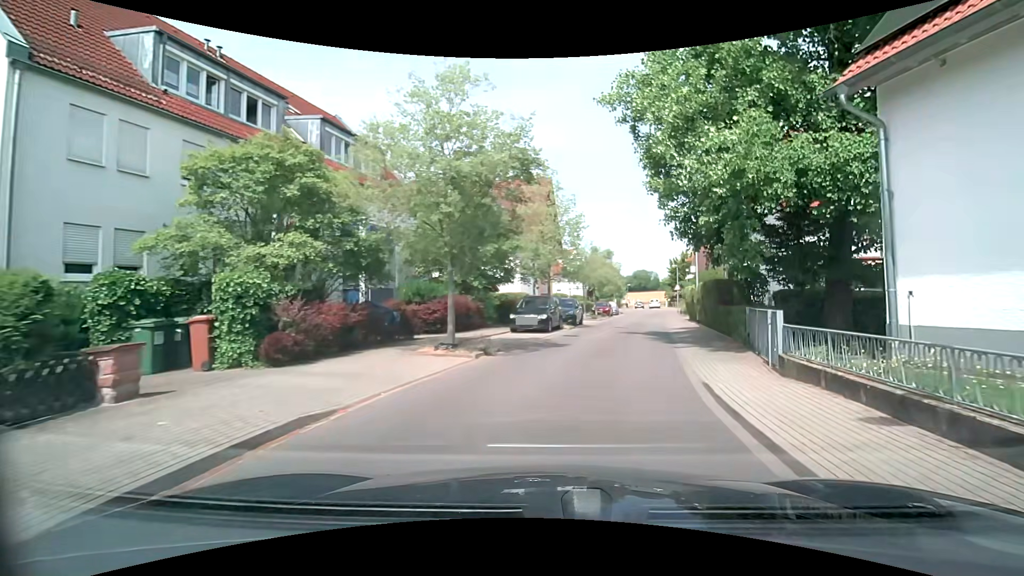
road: tertiary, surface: asphalt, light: Day
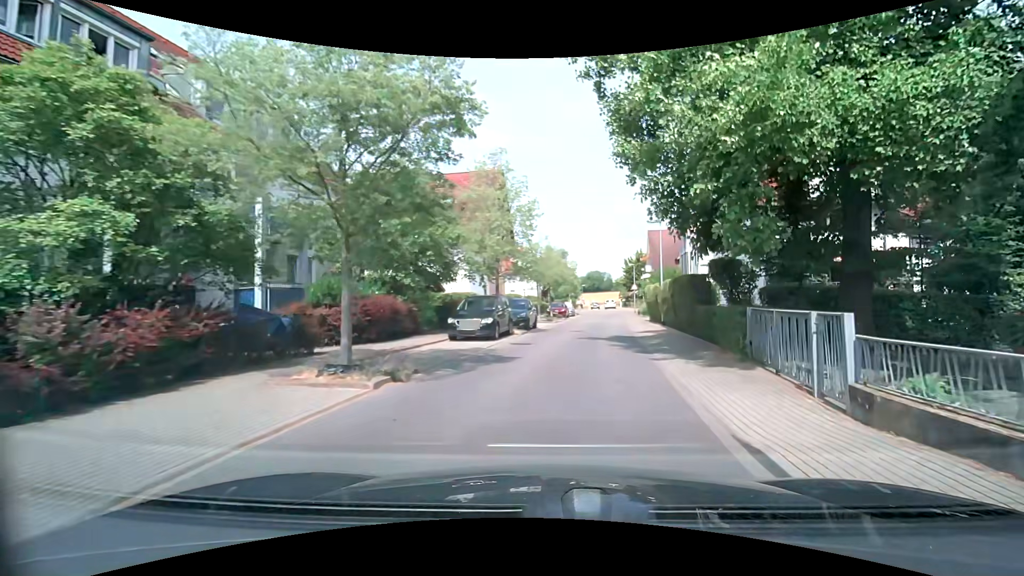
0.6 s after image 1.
(+0.2, +3.9) m; +4°
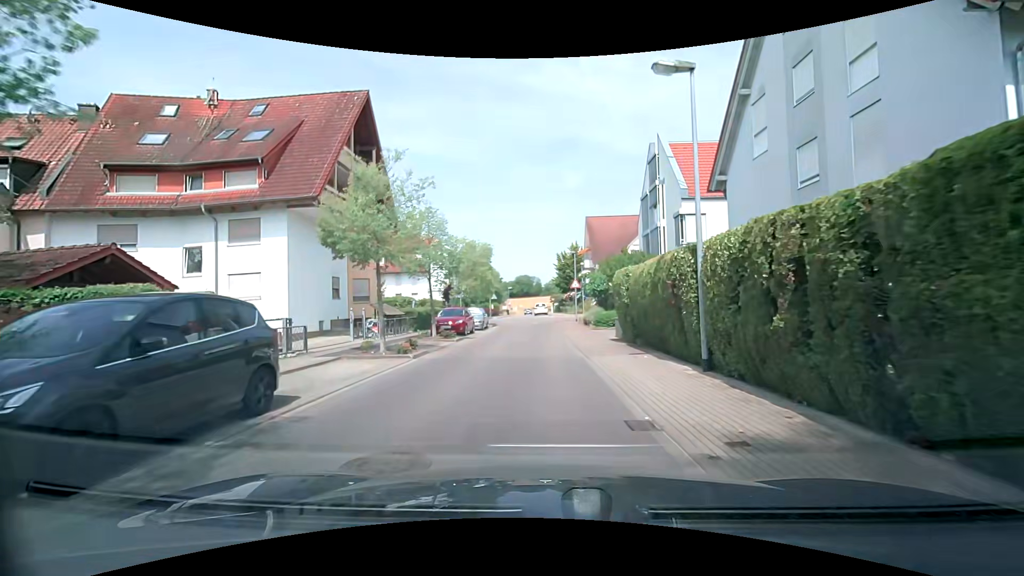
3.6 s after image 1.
(+2.5, +19.9) m; +10°
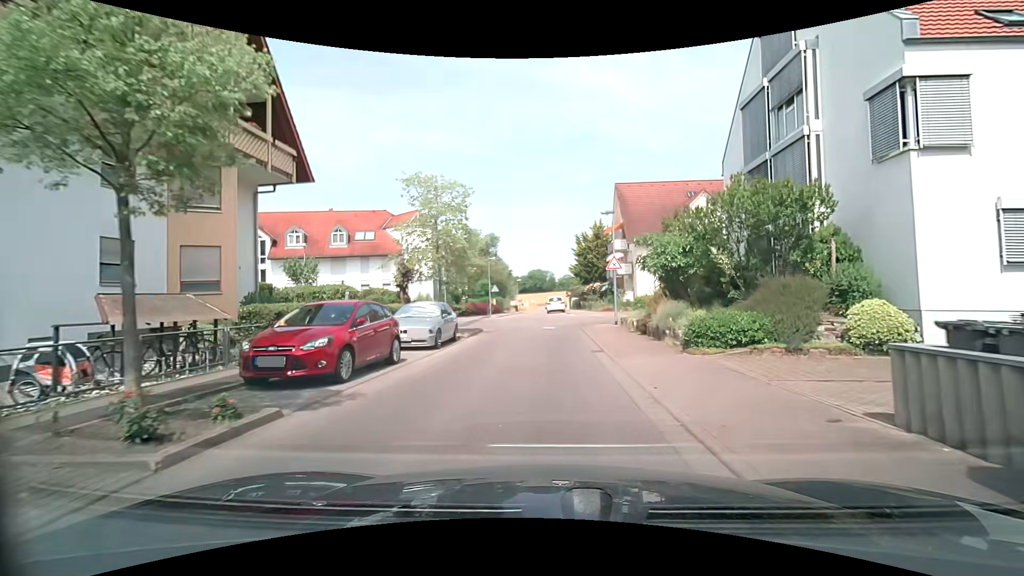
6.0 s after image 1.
(-0.2, +16.6) m; -2°
(0, +10) (0, +20) (+1, +30) (0, +40) (-1, +50) (-1, +60) (-1, +70) (-1, +80) (-1, +90) (0, +100) m
